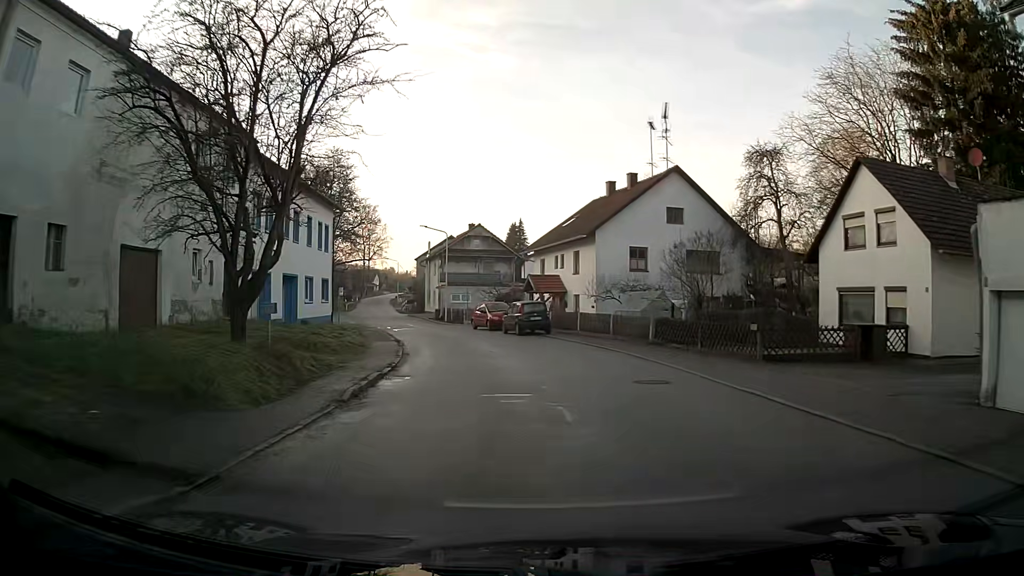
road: tertiary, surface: asphalt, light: Day
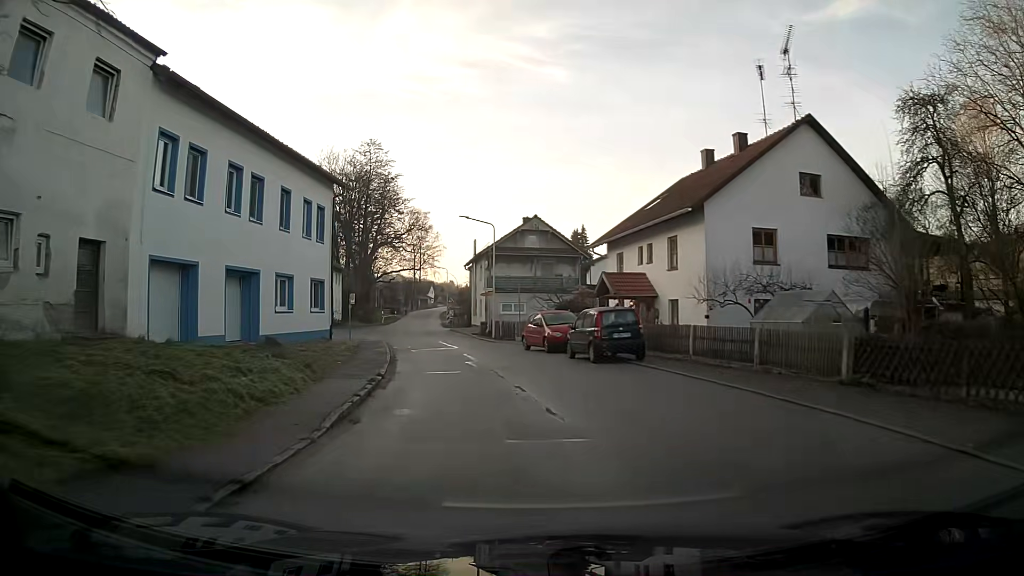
(-0.6, +11.7) m; -6°
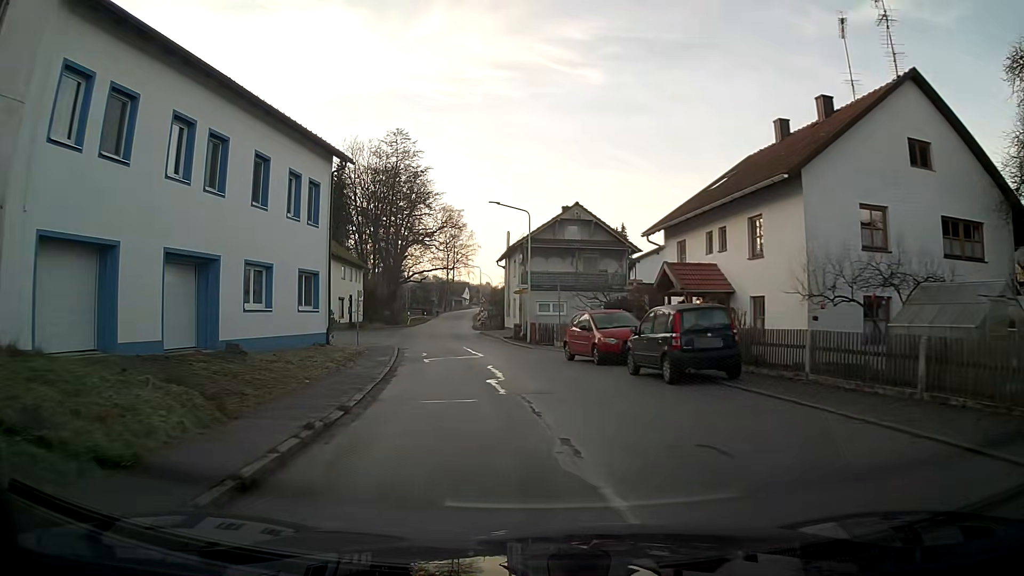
(-0.2, +5.8) m; -3°
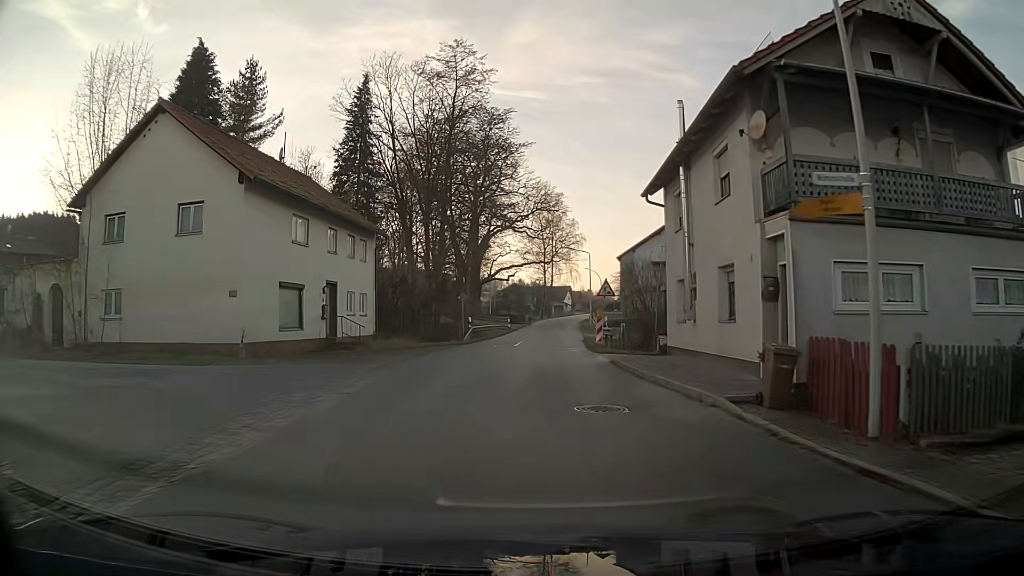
(-2.5, +29.1) m; -7°
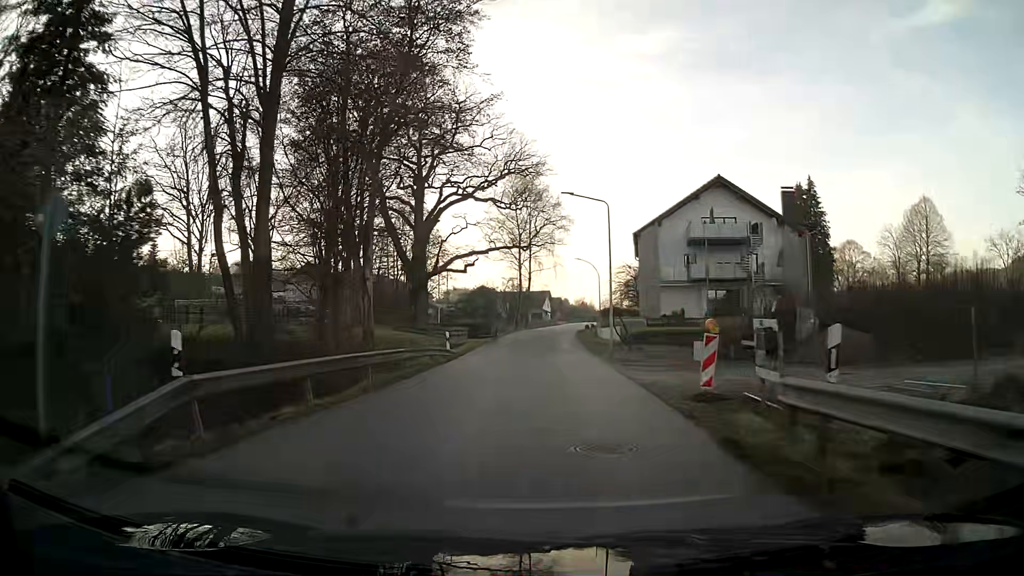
(+0.4, +30.8) m; +2°
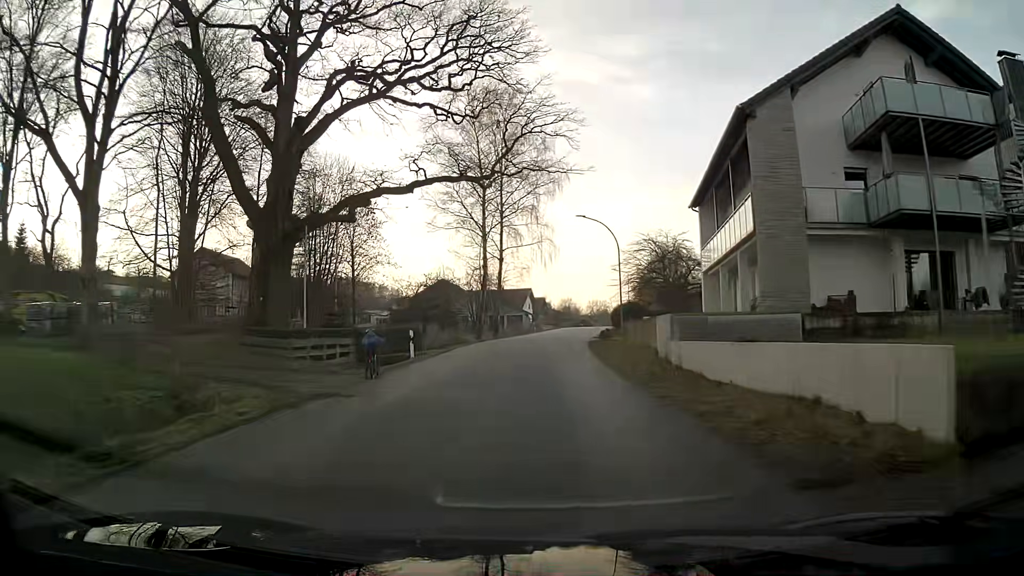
(+0.4, +32.6) m; +1°
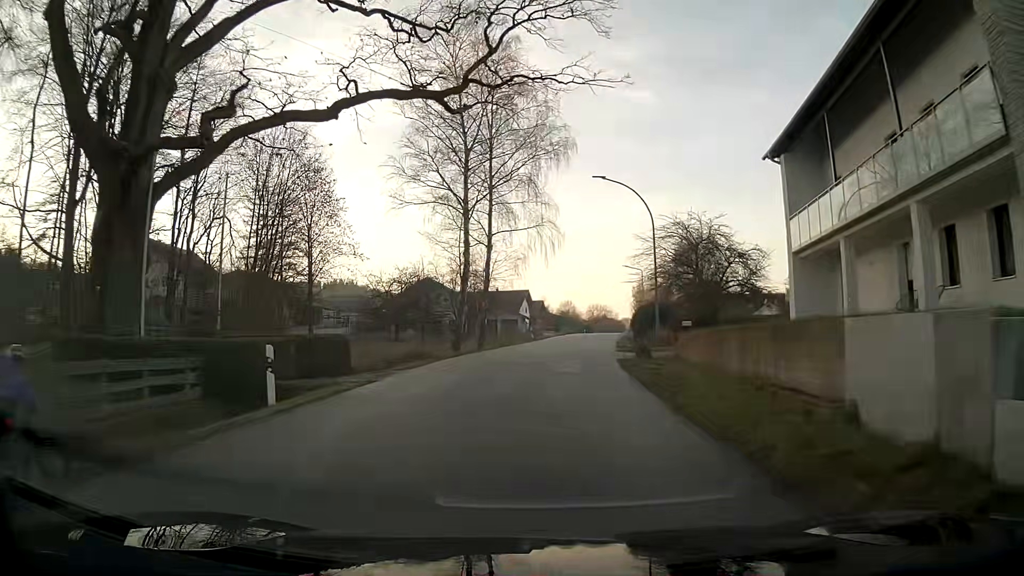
(+0.1, +13.4) m; +1°
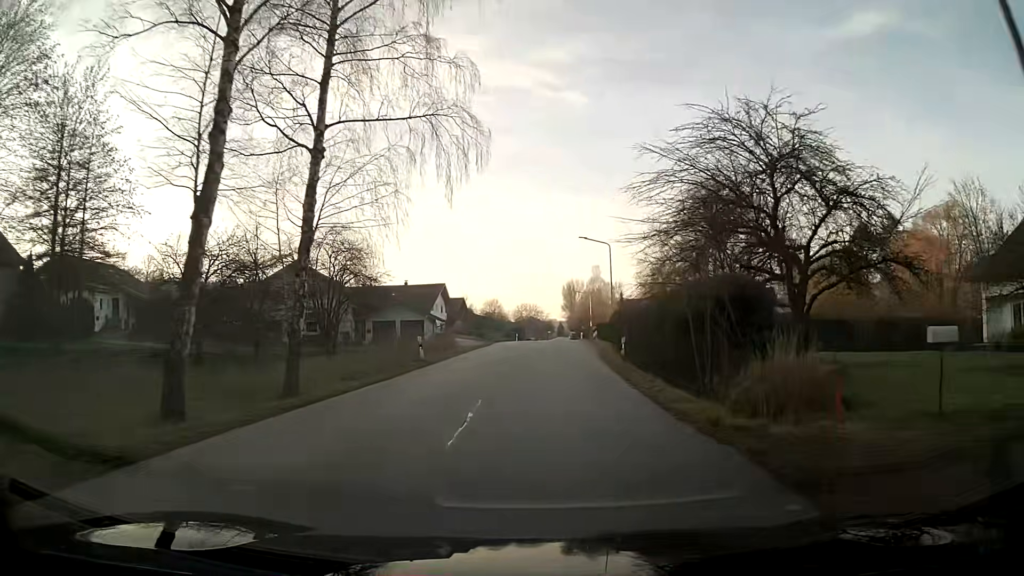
(+1.2, +26.7) m; +6°
